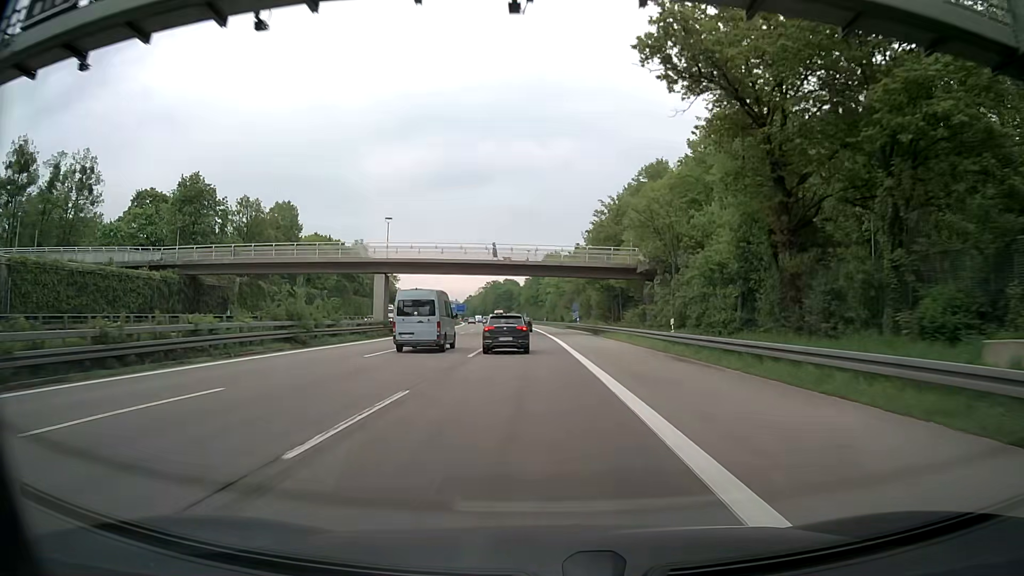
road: motorway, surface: asphalt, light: Day
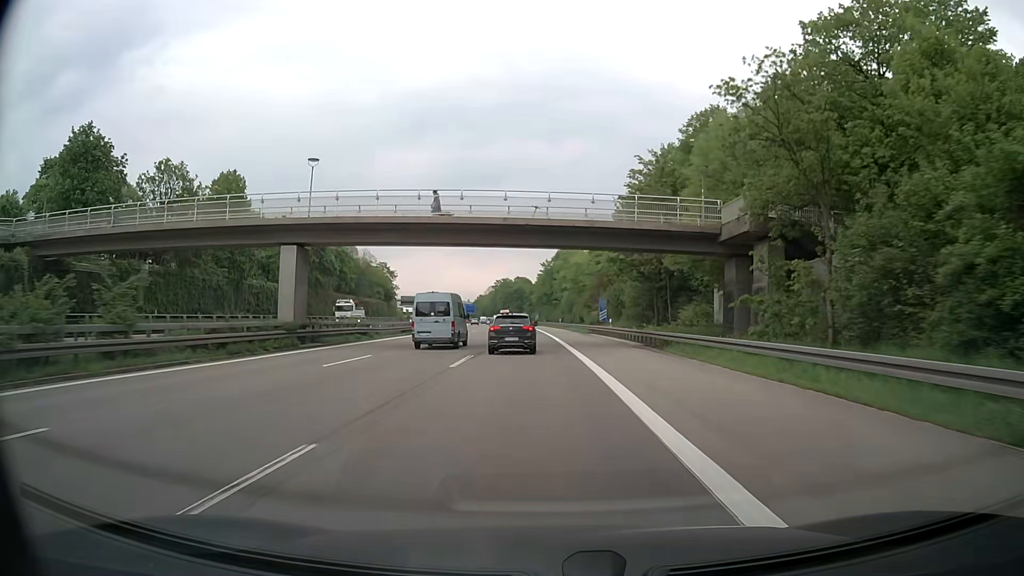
(-0.3, +23.6) m; -1°
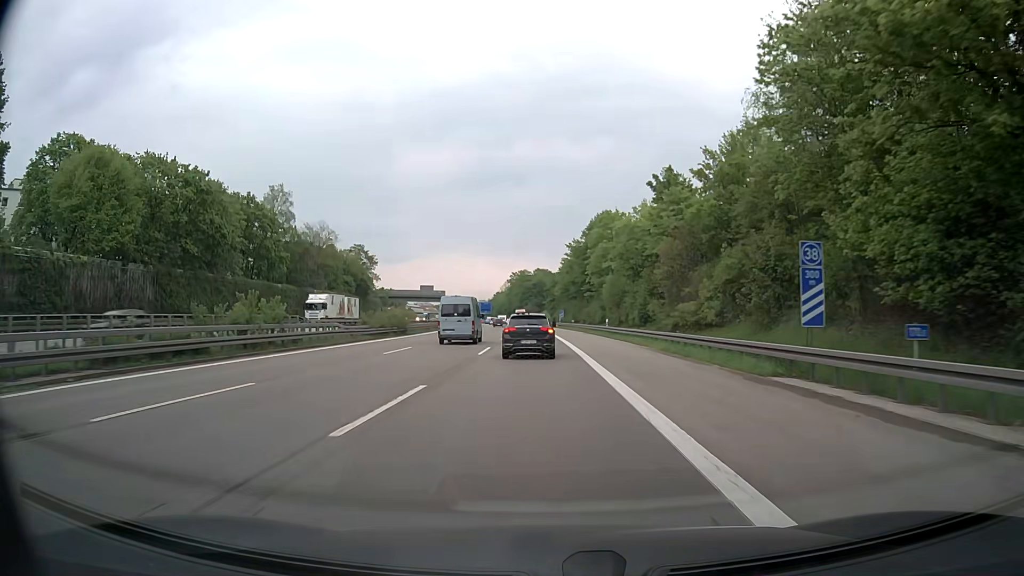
(-0.7, +47.6) m; -2°
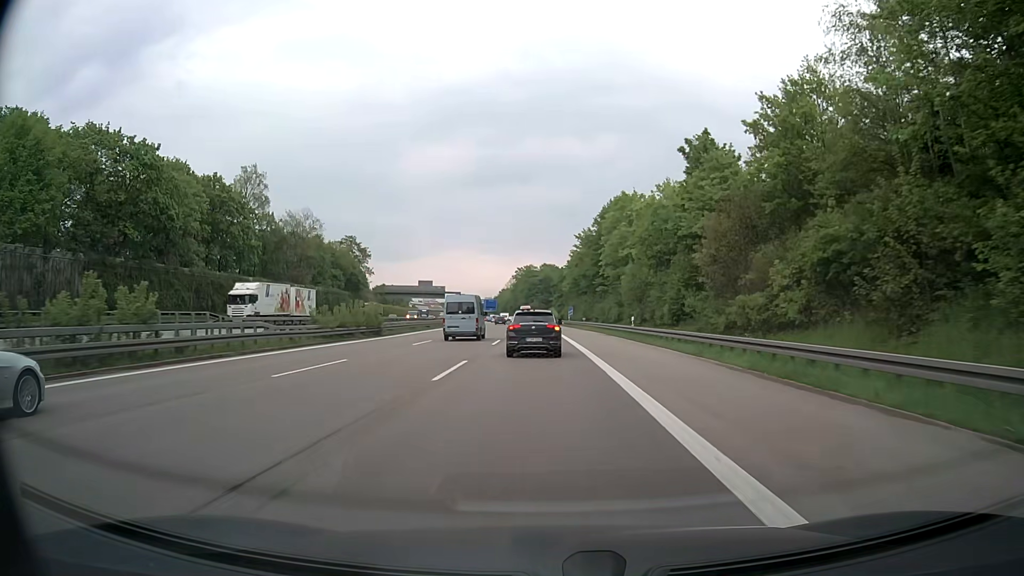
(-0.1, +11.8) m; -1°
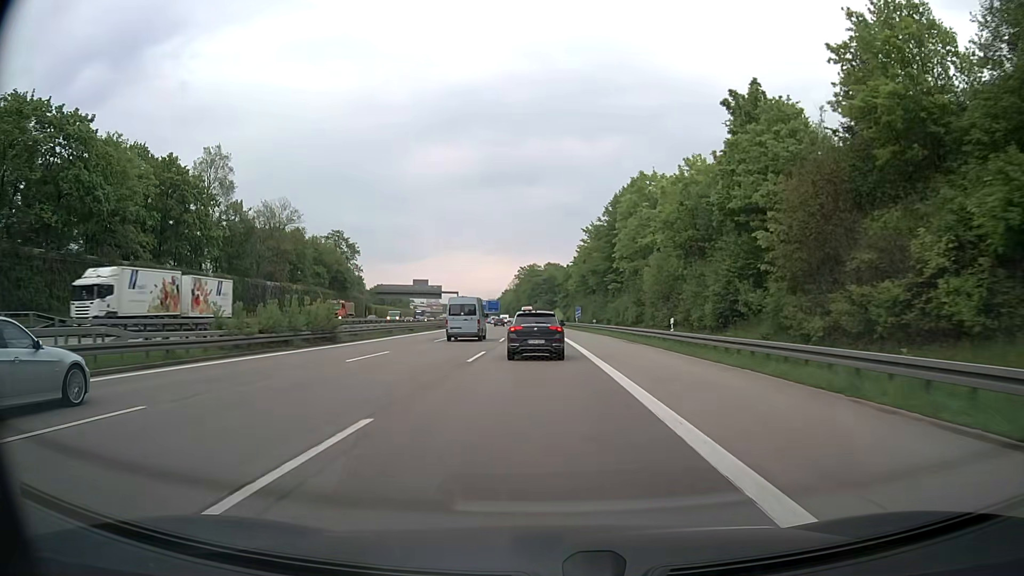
(0.0, +11.6) m; 0°
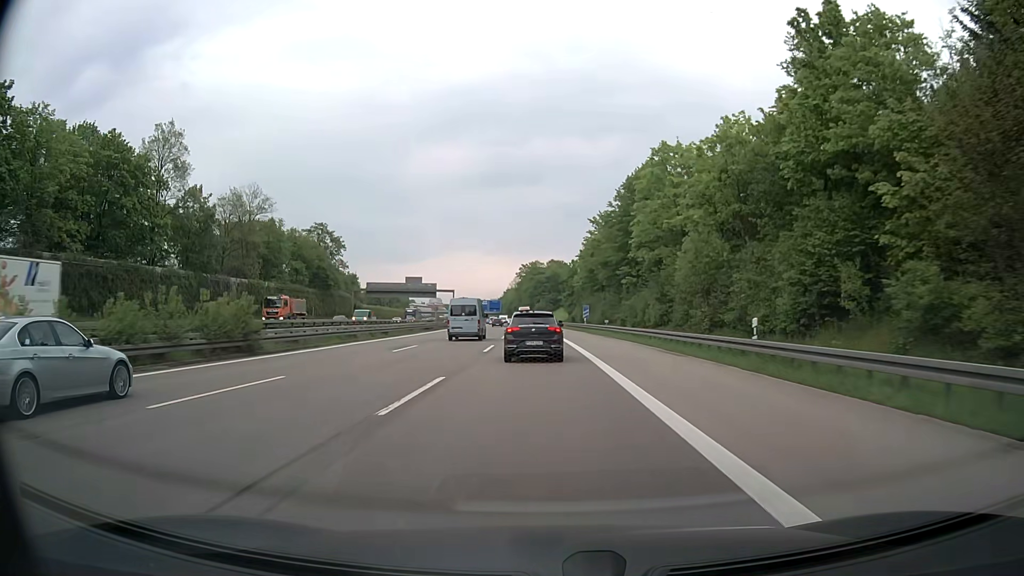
(-0.1, +11.4) m; 0°
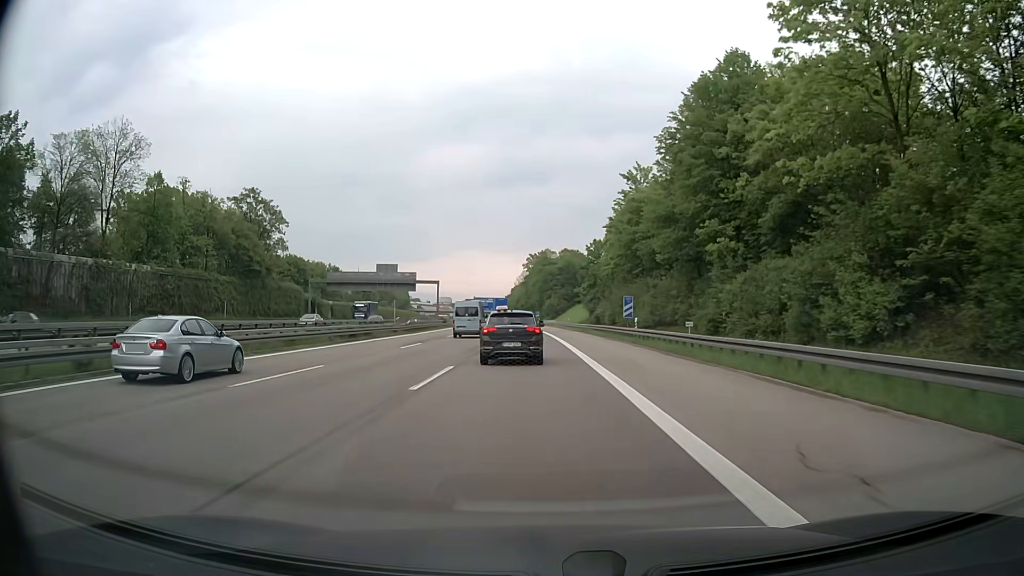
(-0.4, +32.9) m; -1°
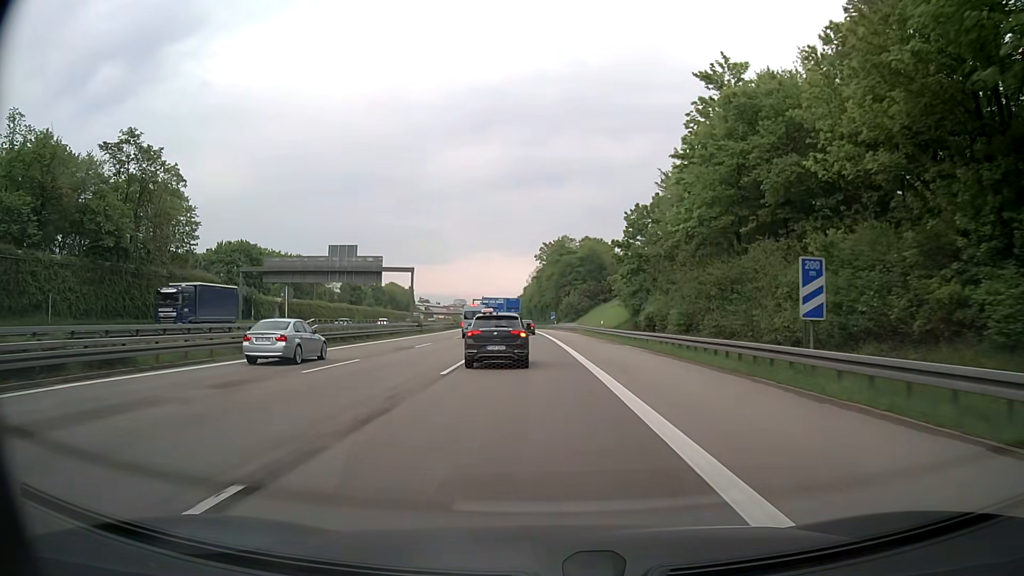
(-0.4, +31.7) m; -1°
(0, +10) (0, +20) (0, +30) (-1, +40) (-1, +50) (-1, +60) (-2, +70) (-2, +80) (-3, +90) (-3, +100) m
